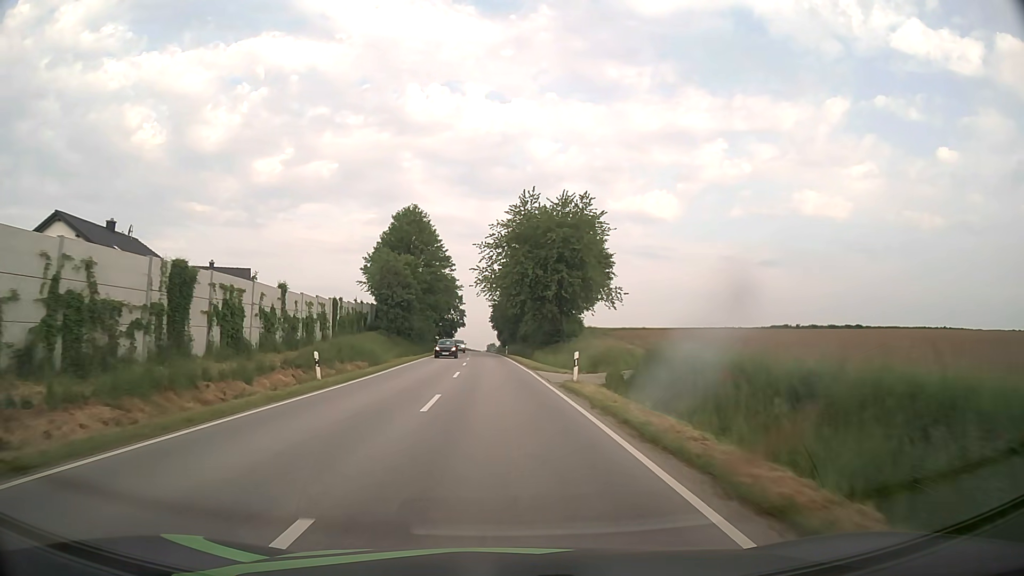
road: secondary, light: Day
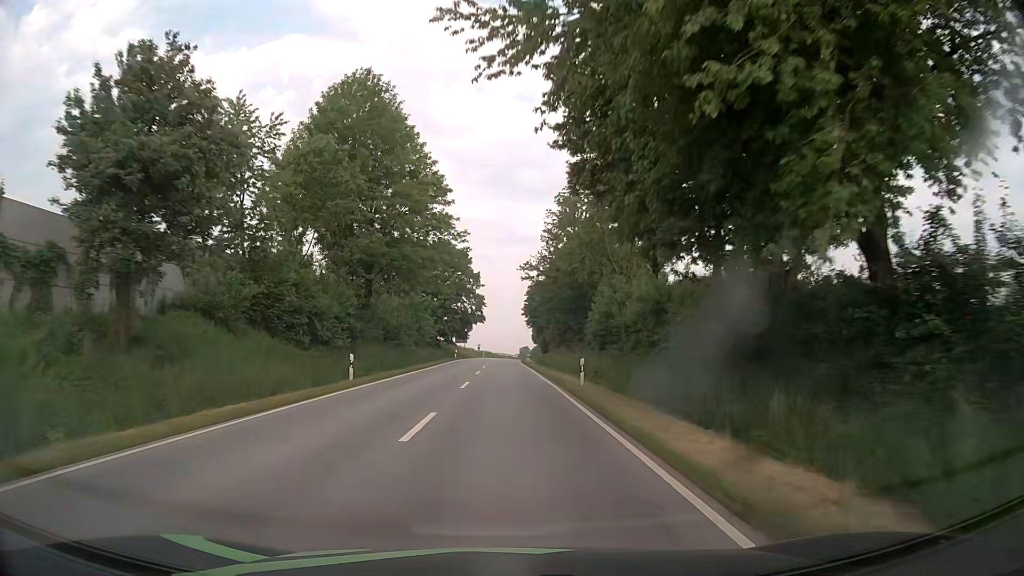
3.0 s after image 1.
(-1.3, +52.0) m; -3°
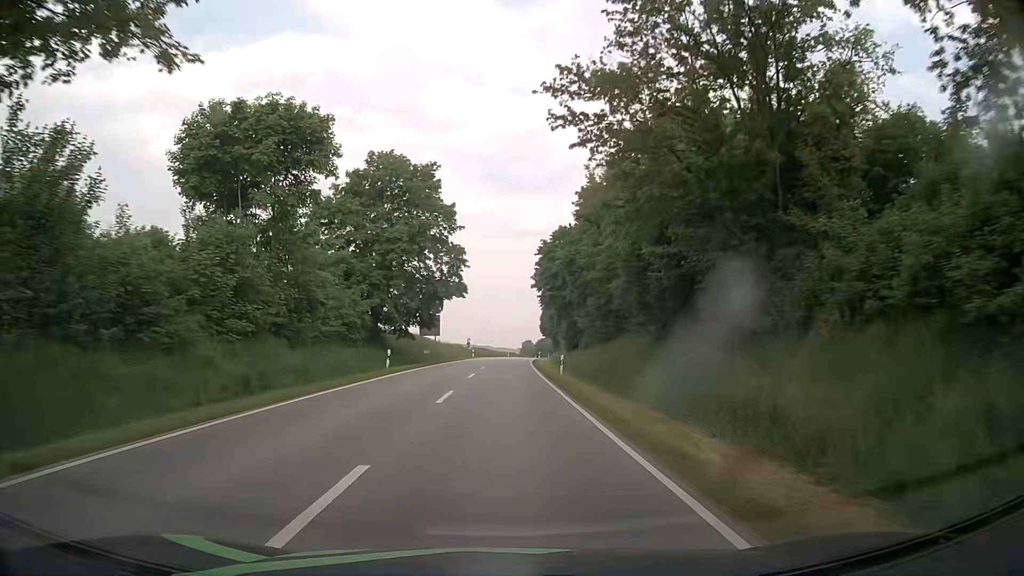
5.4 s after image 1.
(0.0, +42.4) m; 0°
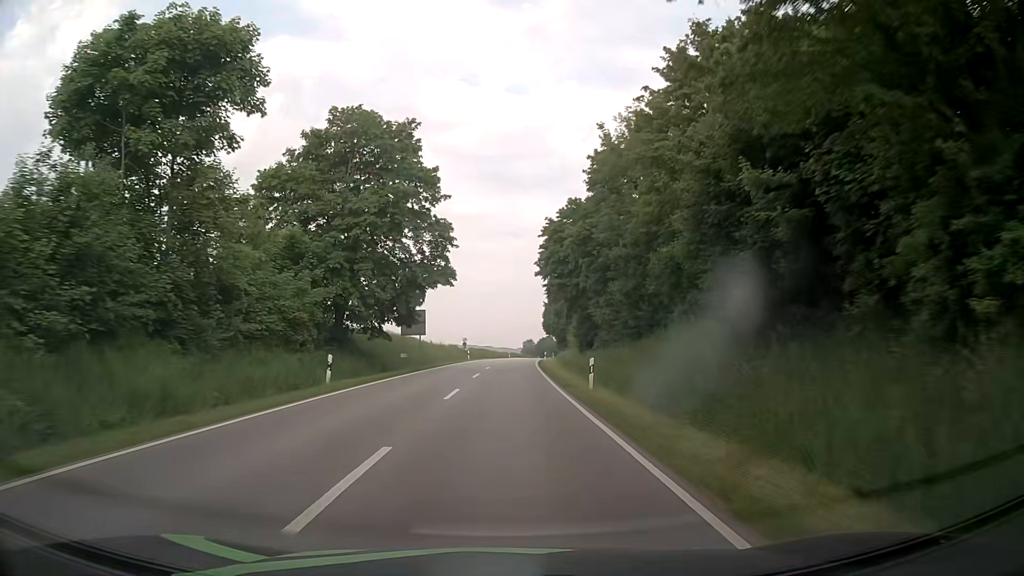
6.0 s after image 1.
(+0.1, +10.6) m; 0°
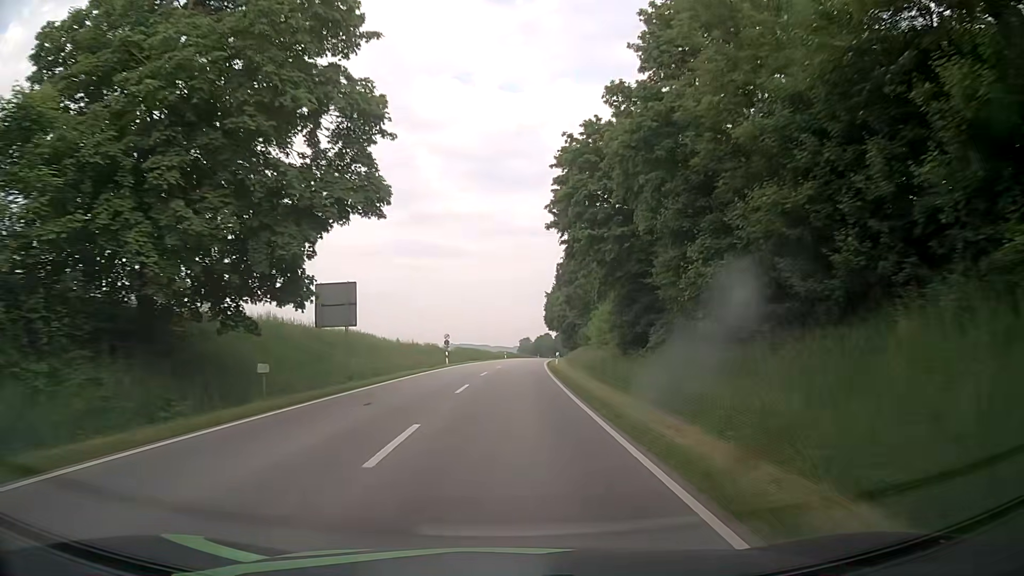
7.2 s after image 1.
(+0.1, +21.4) m; 0°
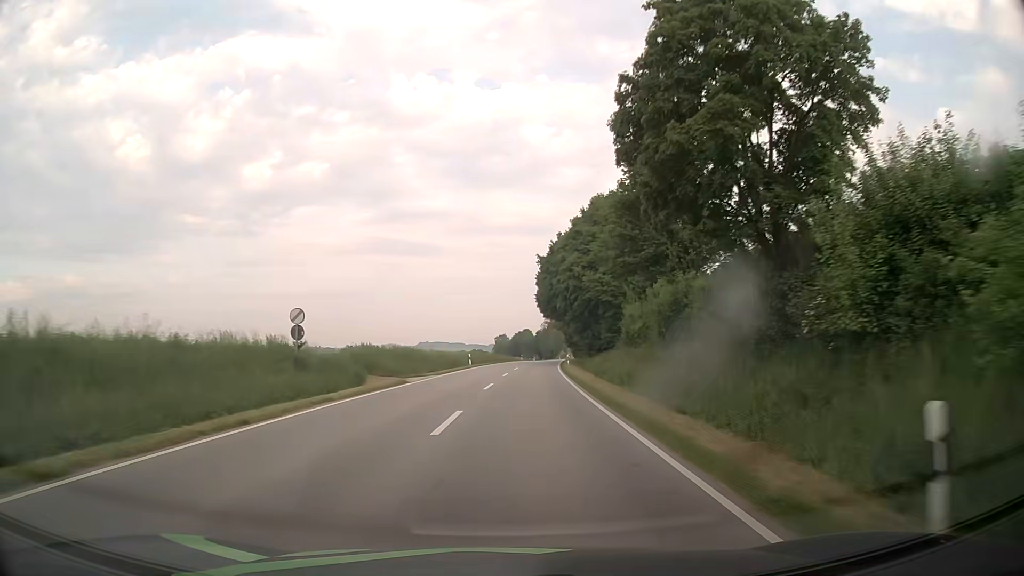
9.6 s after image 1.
(+0.8, +45.5) m; +2°
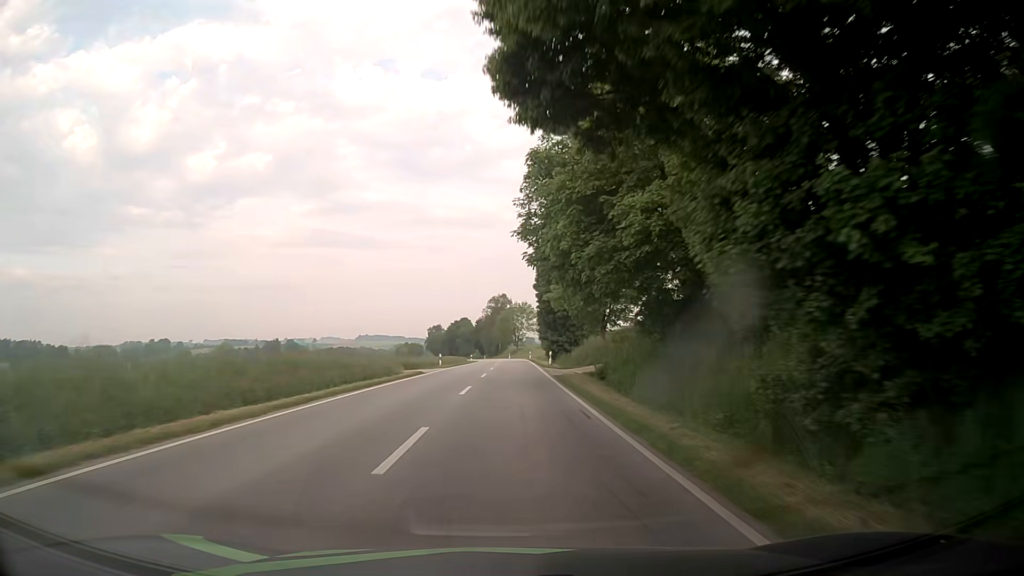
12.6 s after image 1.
(+2.7, +63.7) m; +4°
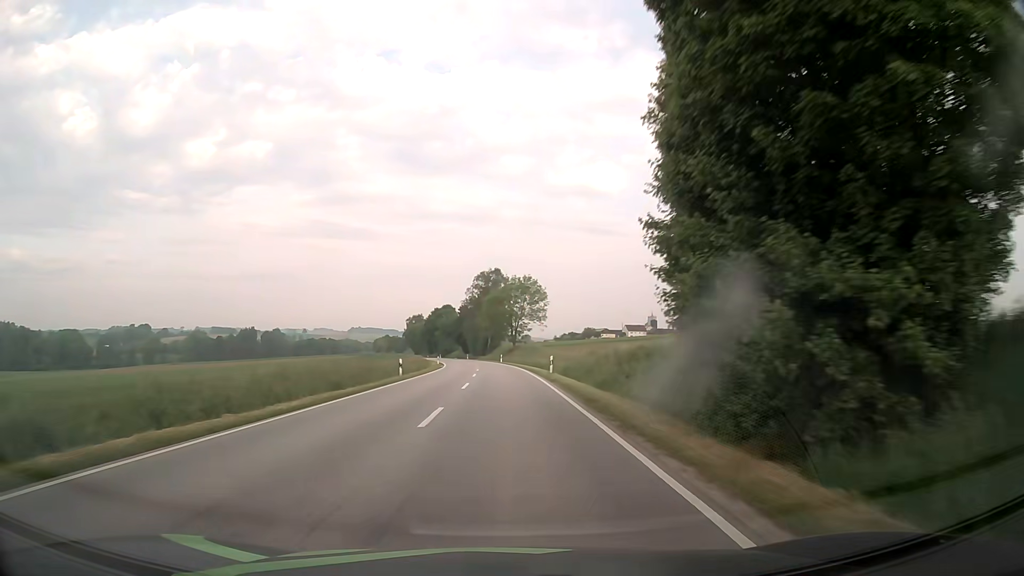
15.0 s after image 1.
(+0.9, +56.0) m; +1°
(0, +10) (0, +20) (0, +30) (-1, +40) (-1, +50) (-1, +60) (-2, +70) (-3, +80) (-3, +90) (-4, +100) m
